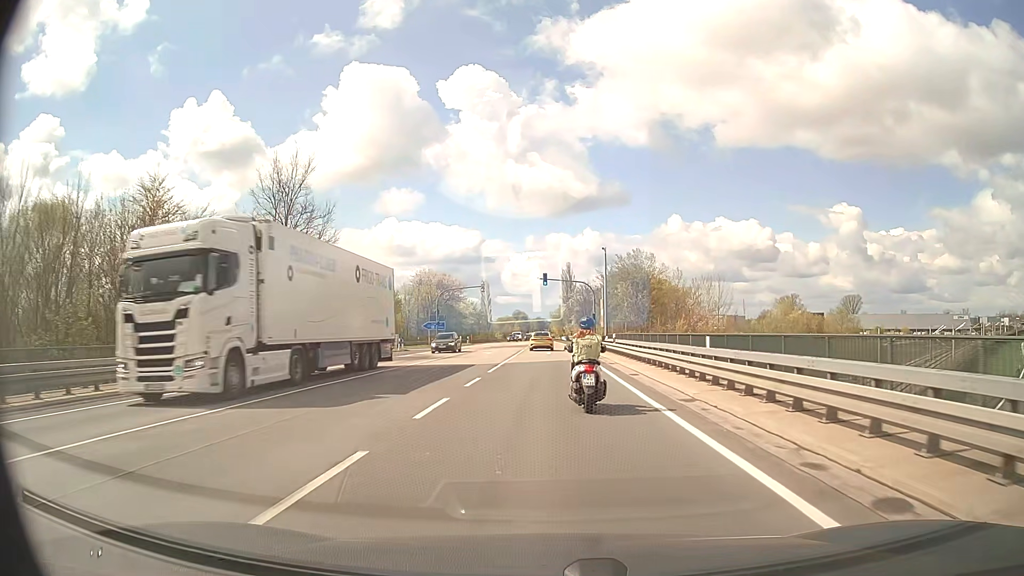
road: secondary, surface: asphalt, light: Day
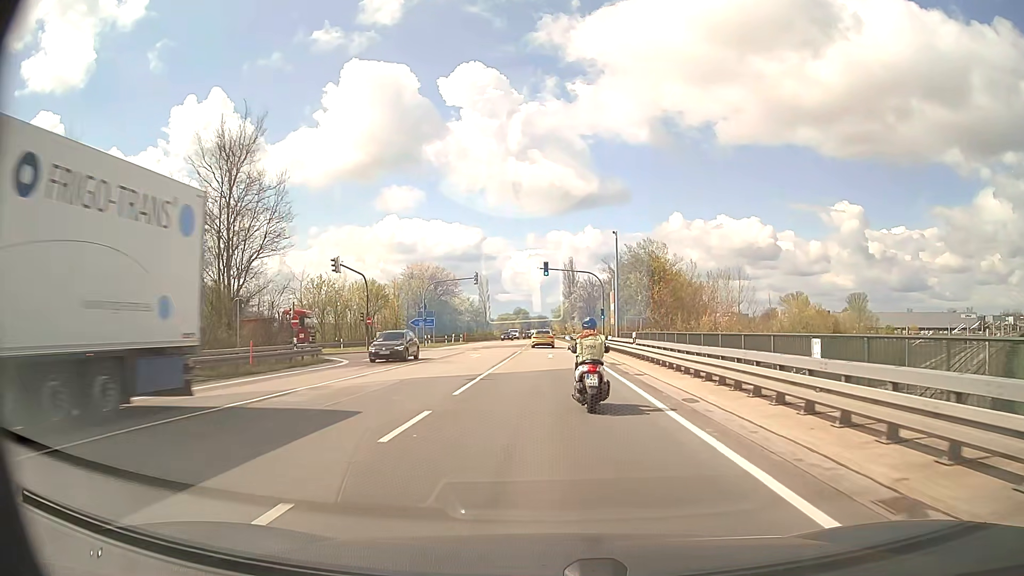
(0.0, +8.4) m; 0°
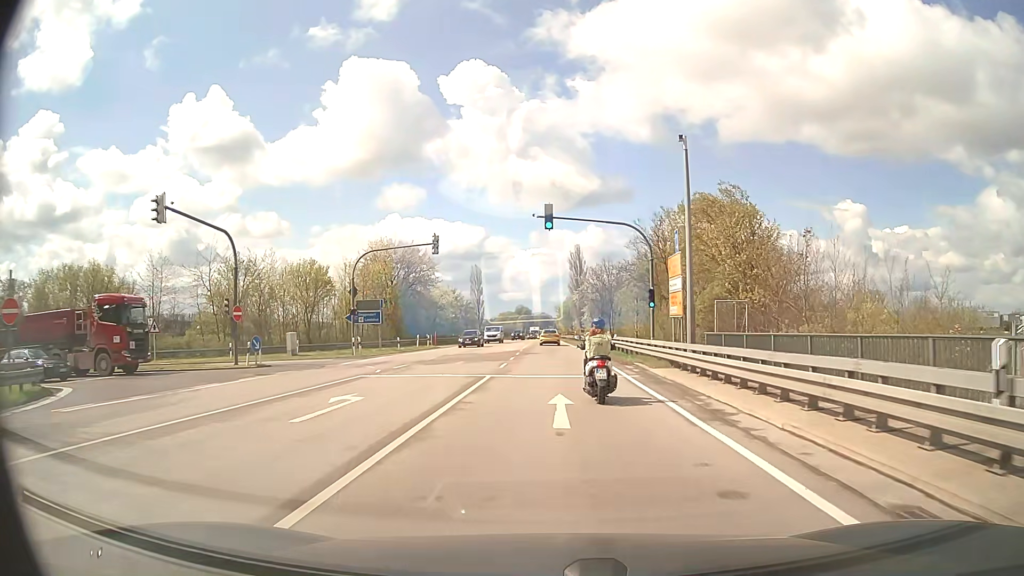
(-0.1, +24.7) m; -1°
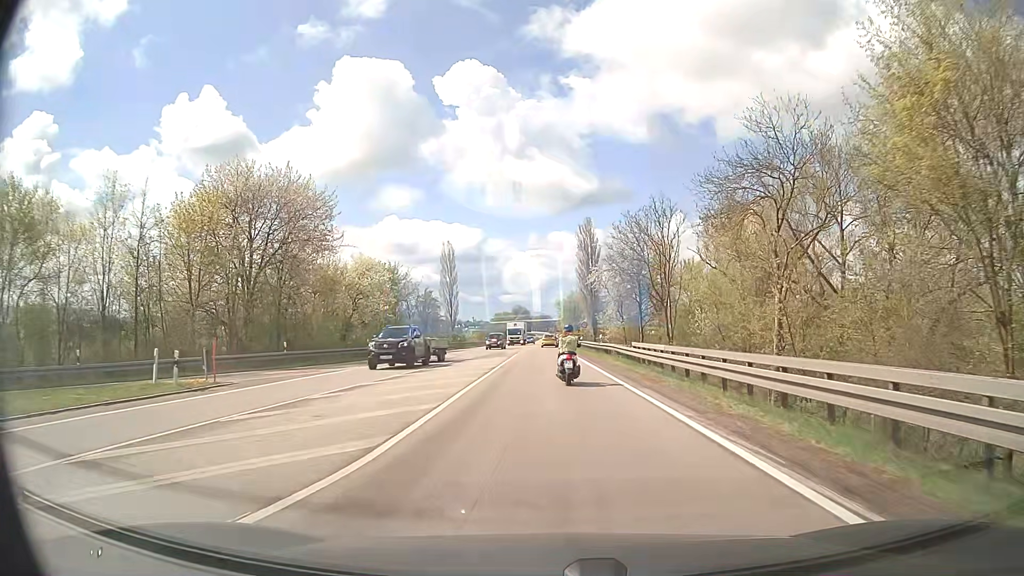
(+0.3, +41.7) m; 0°
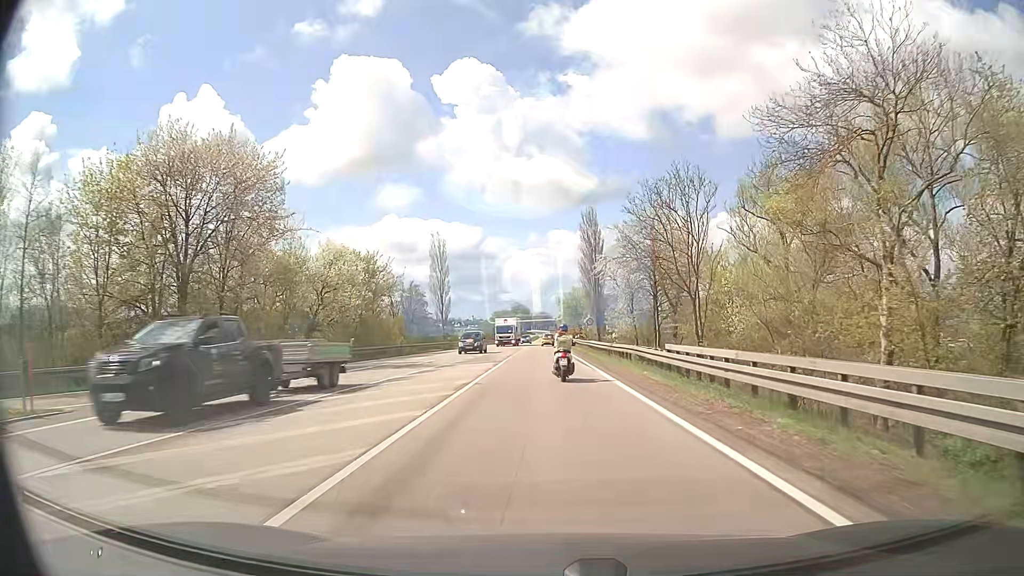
(0.0, +8.8) m; 0°
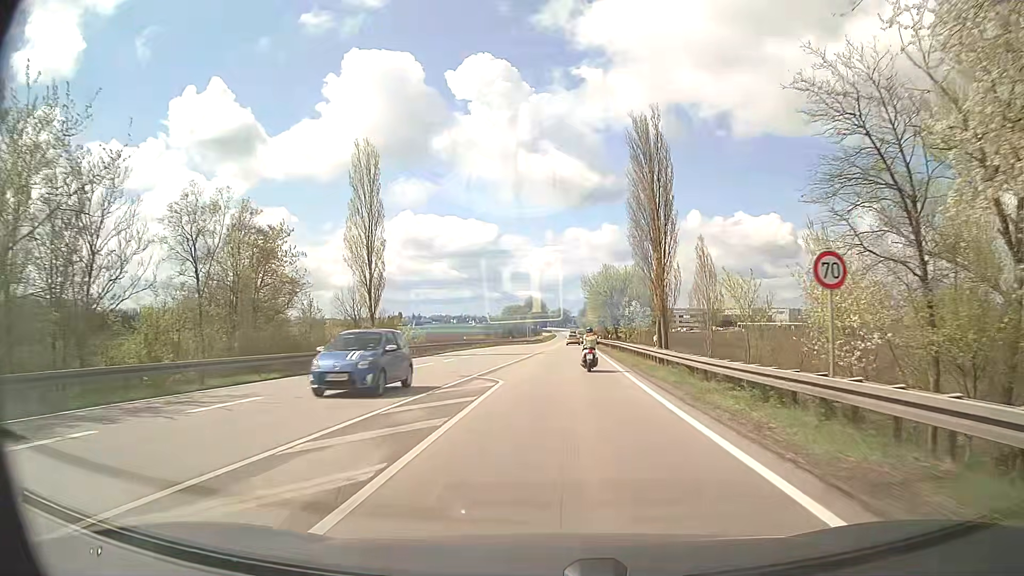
(-0.6, +46.2) m; -1°
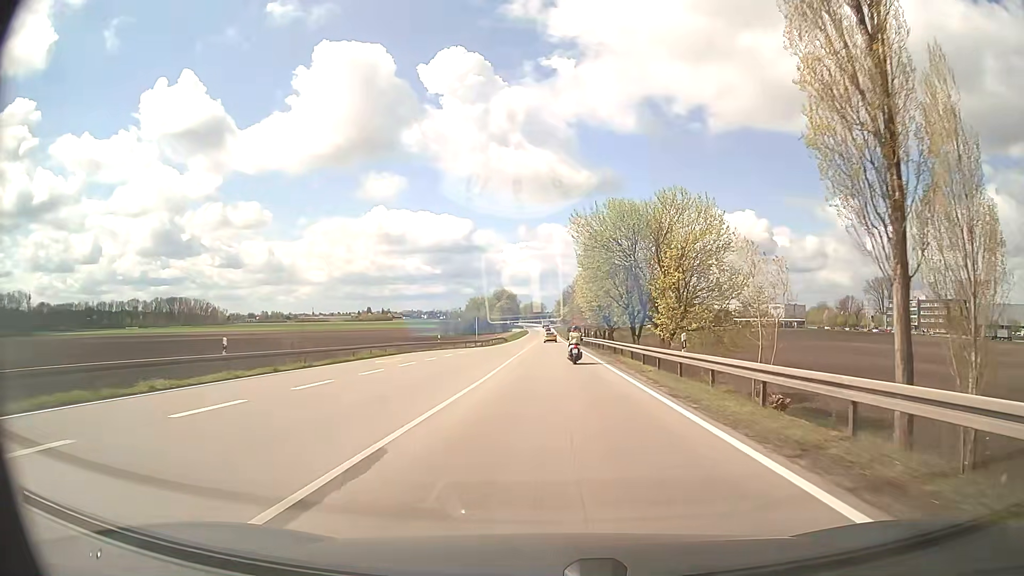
(+1.3, +49.4) m; +2°
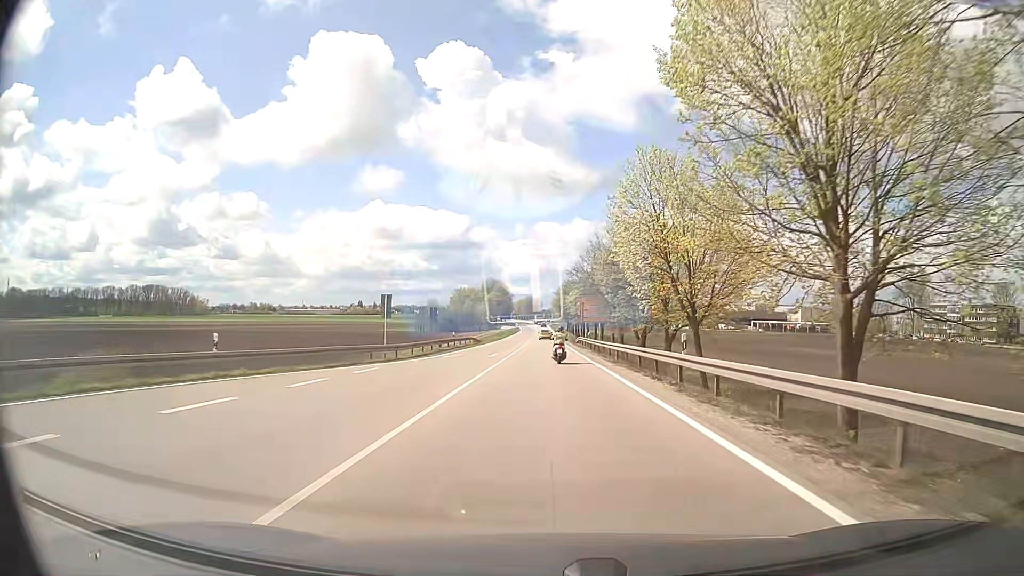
(+0.2, +42.5) m; 0°
(0, +10) (0, +20) (0, +30) (0, +40) (0, +50) (0, +60) (-1, +70) (-1, +80) (-1, +90) (-1, +100) m
